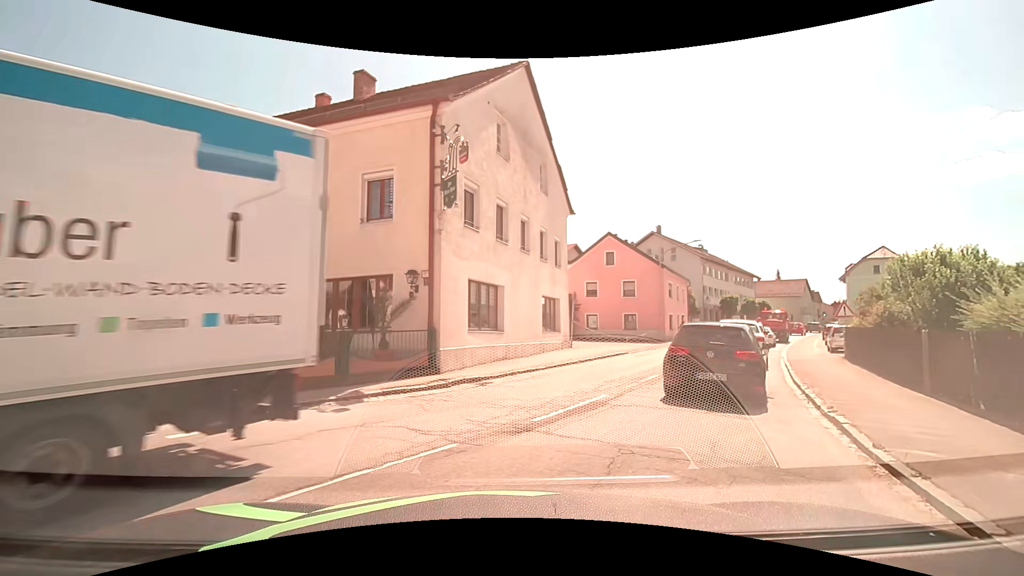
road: tertiary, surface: asphalt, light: Day
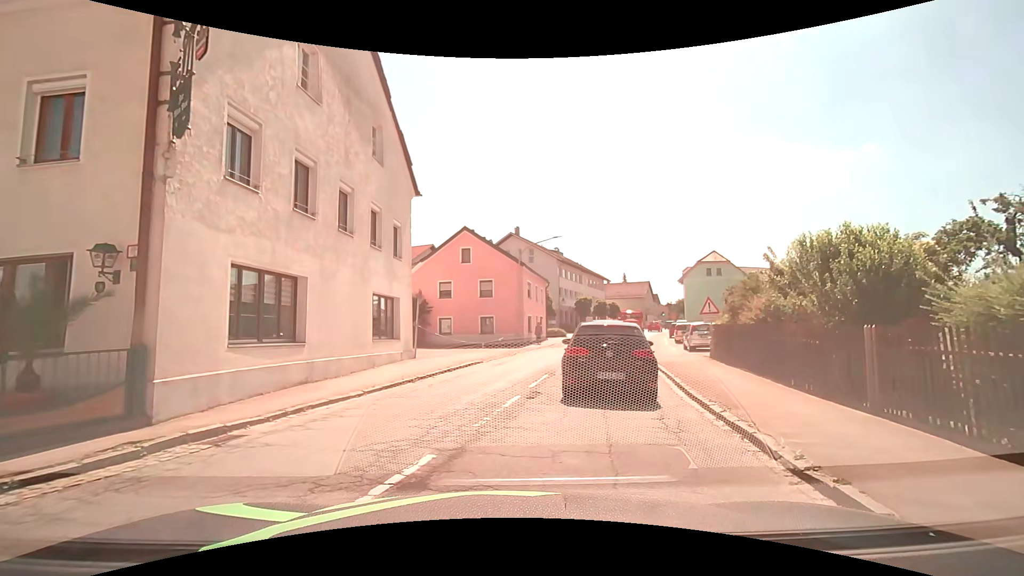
(+0.7, +4.4) m; +18°
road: secondary
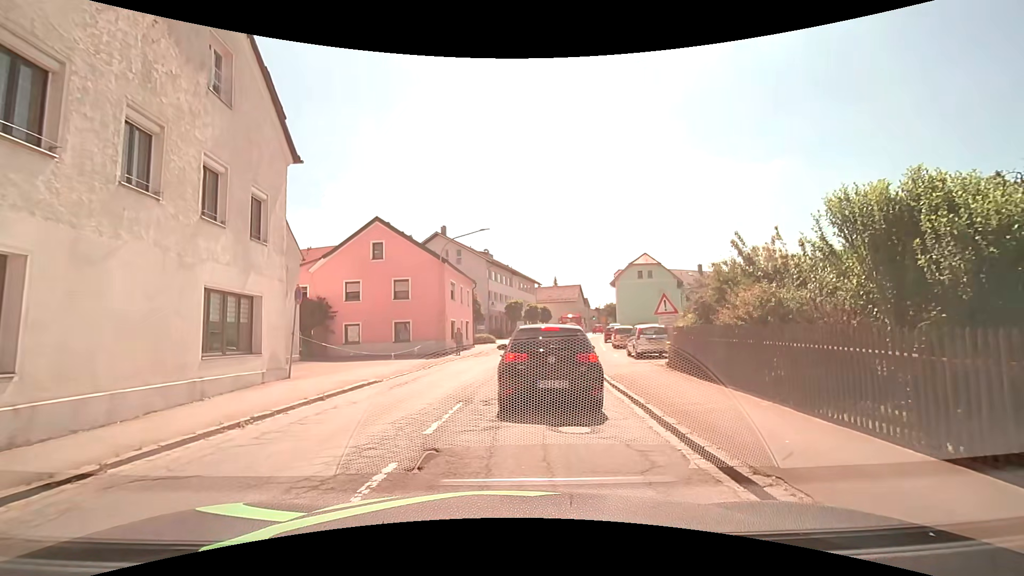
(+0.3, +4.5) m; +7°
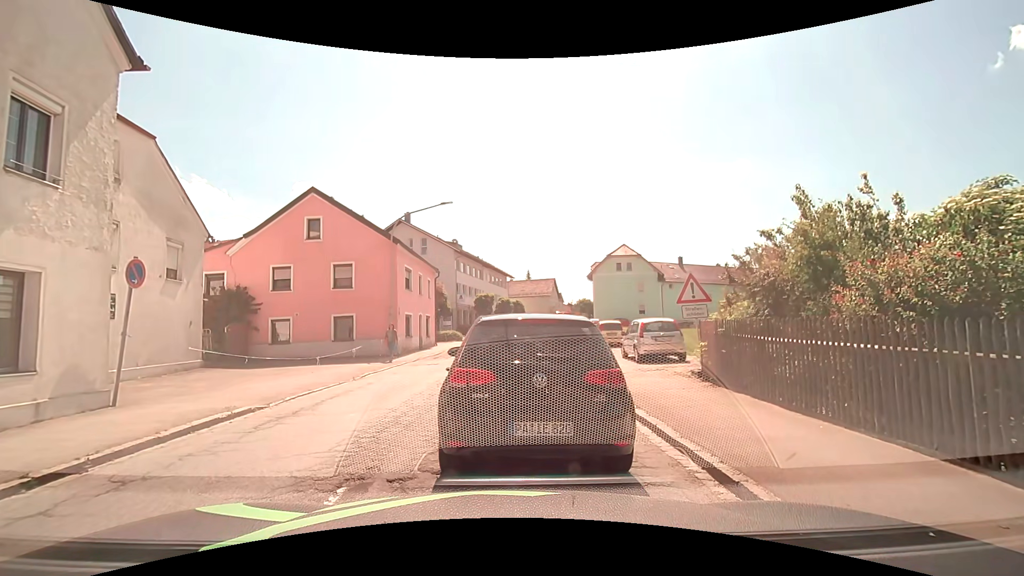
(+0.2, +5.0) m; +4°
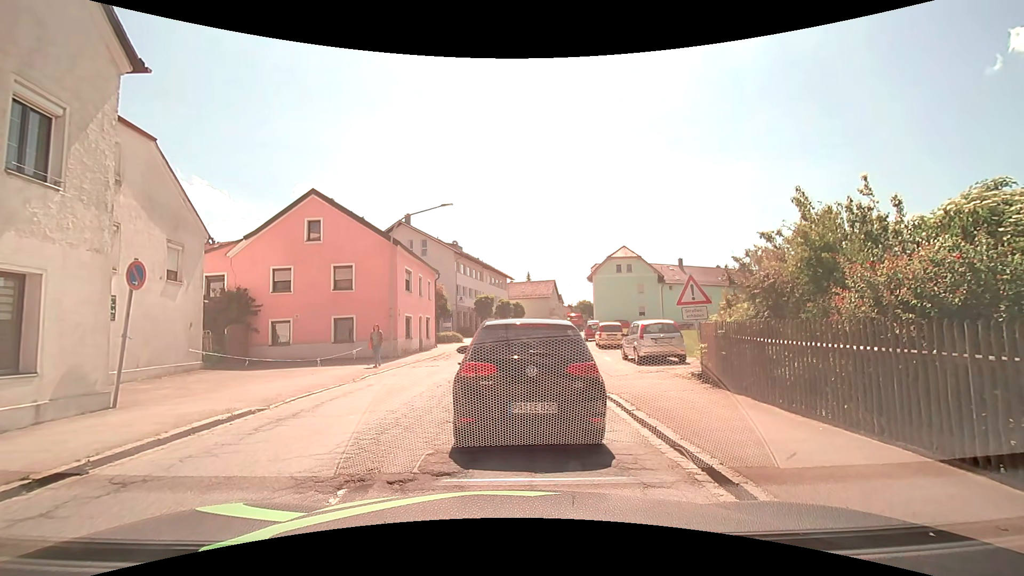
(0.0, +0.1) m; 0°
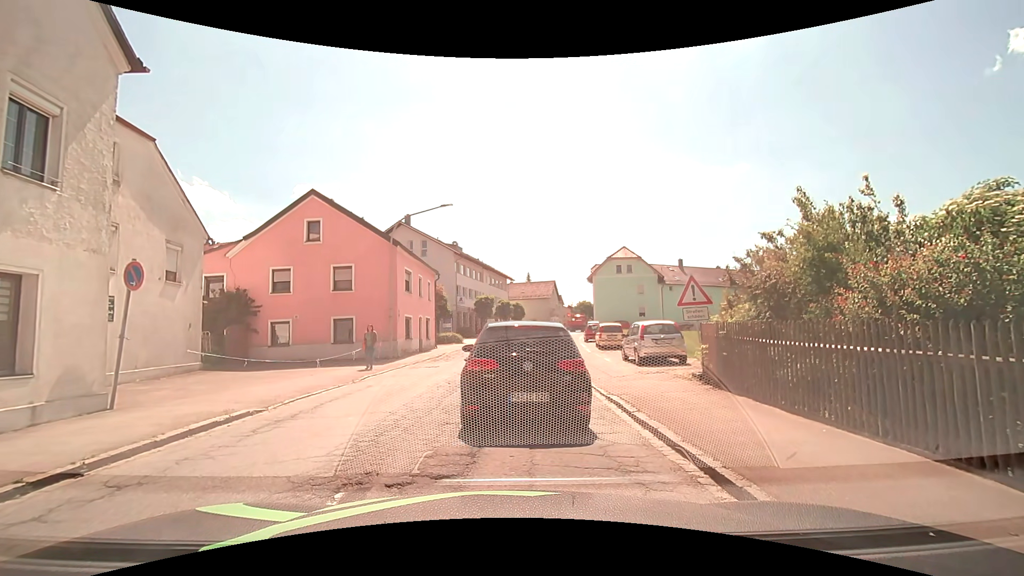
(0.0, 0.0) m; 0°
